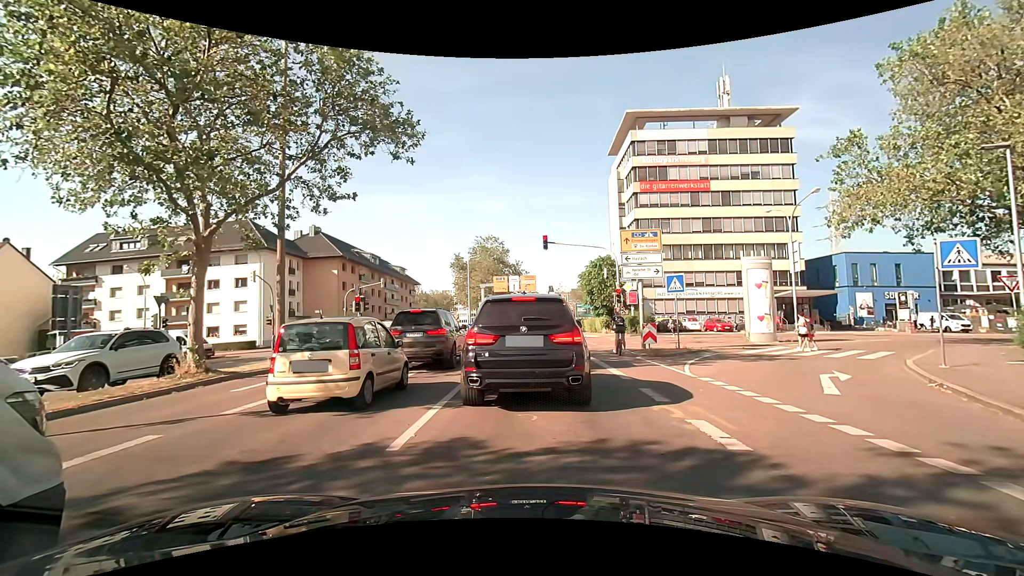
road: secondary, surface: asphalt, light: Day
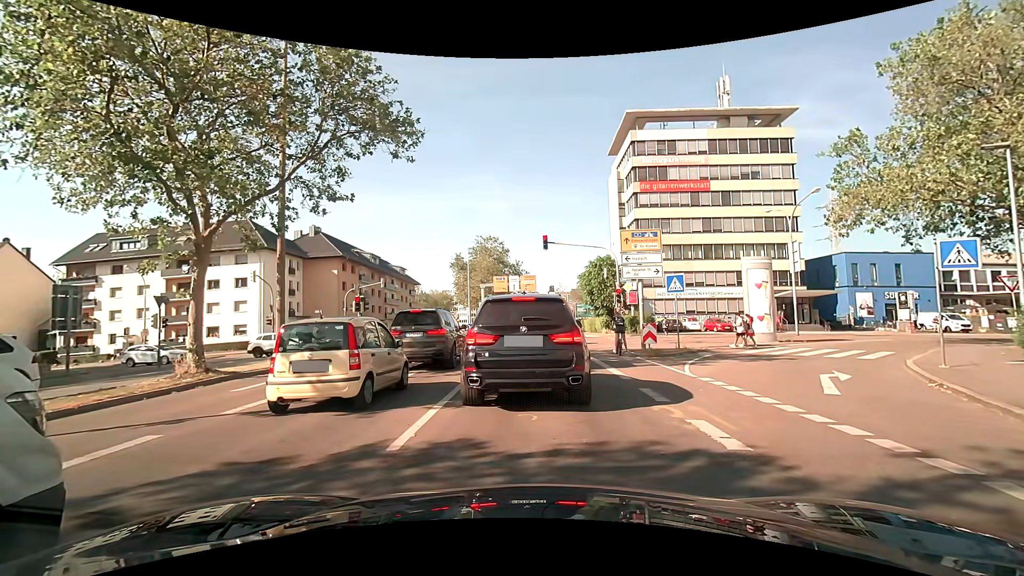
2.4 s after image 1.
(0.0, 0.0) m; 0°
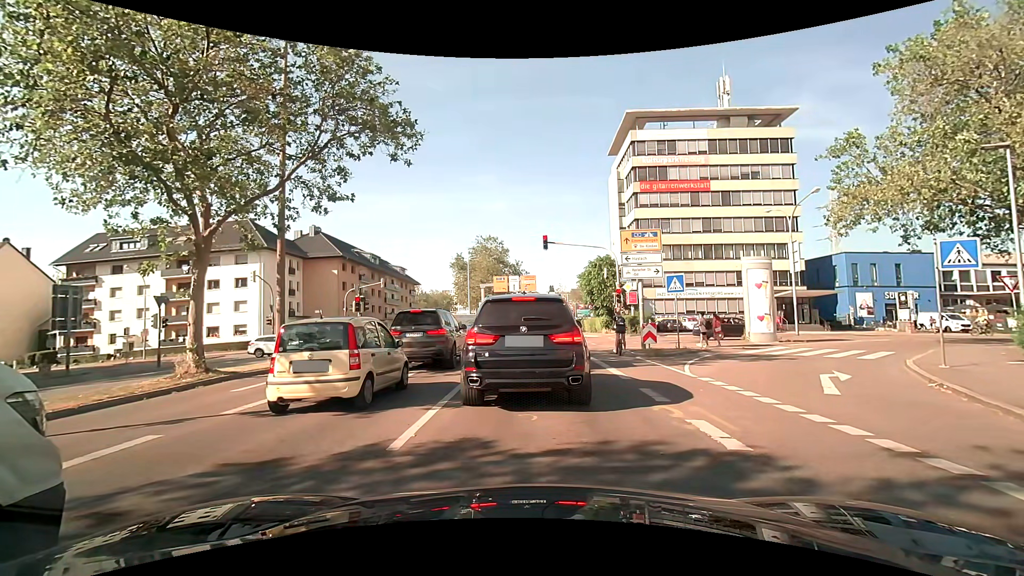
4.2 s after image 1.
(0.0, 0.0) m; 0°
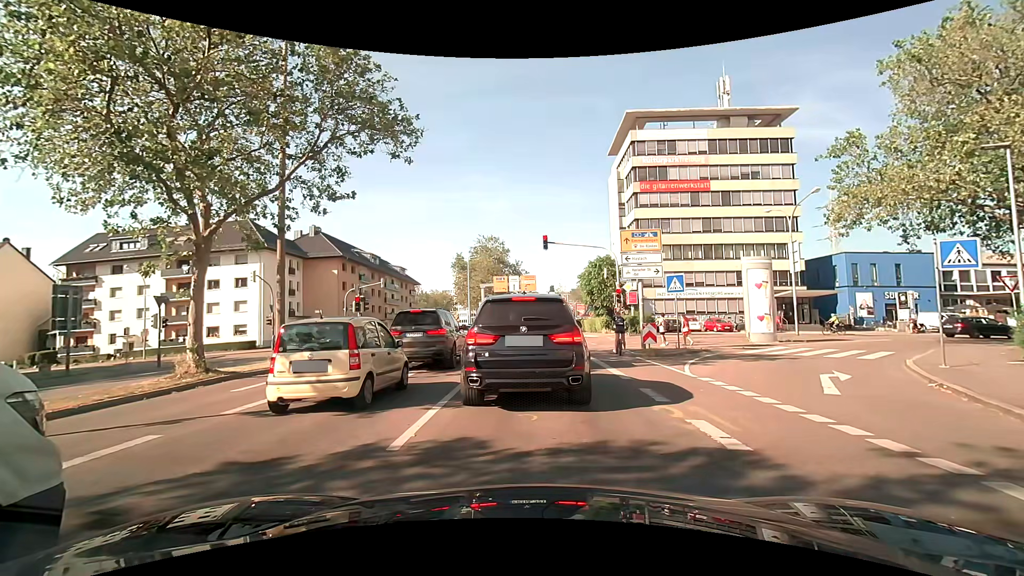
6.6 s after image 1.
(0.0, 0.0) m; 0°
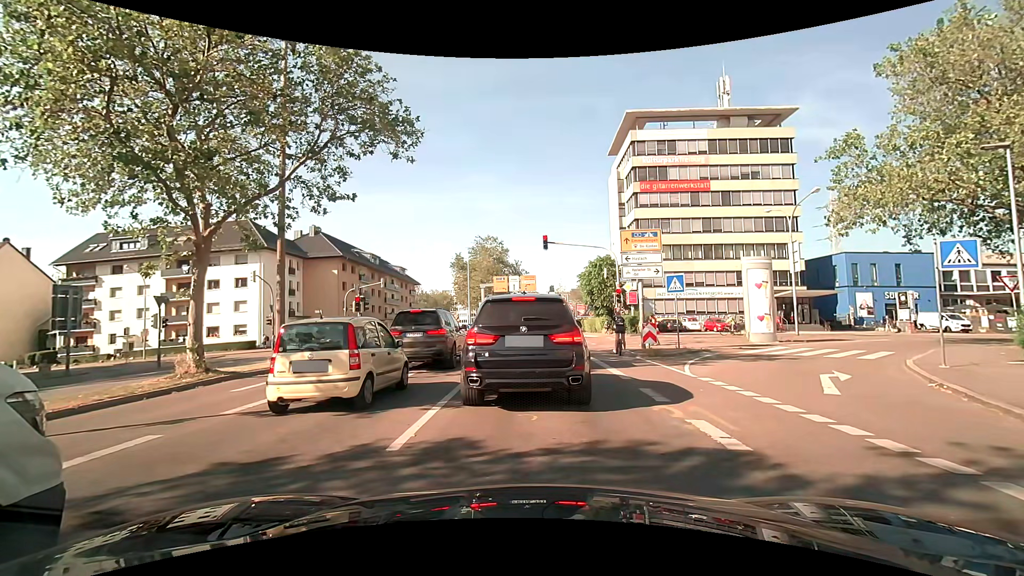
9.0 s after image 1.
(0.0, 0.0) m; 0°
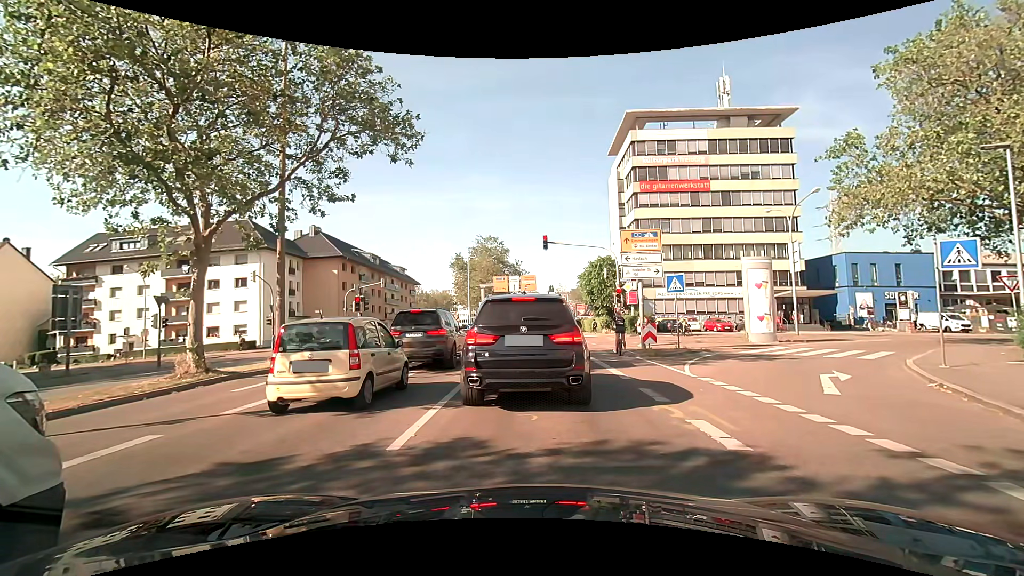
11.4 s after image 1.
(0.0, 0.0) m; 0°
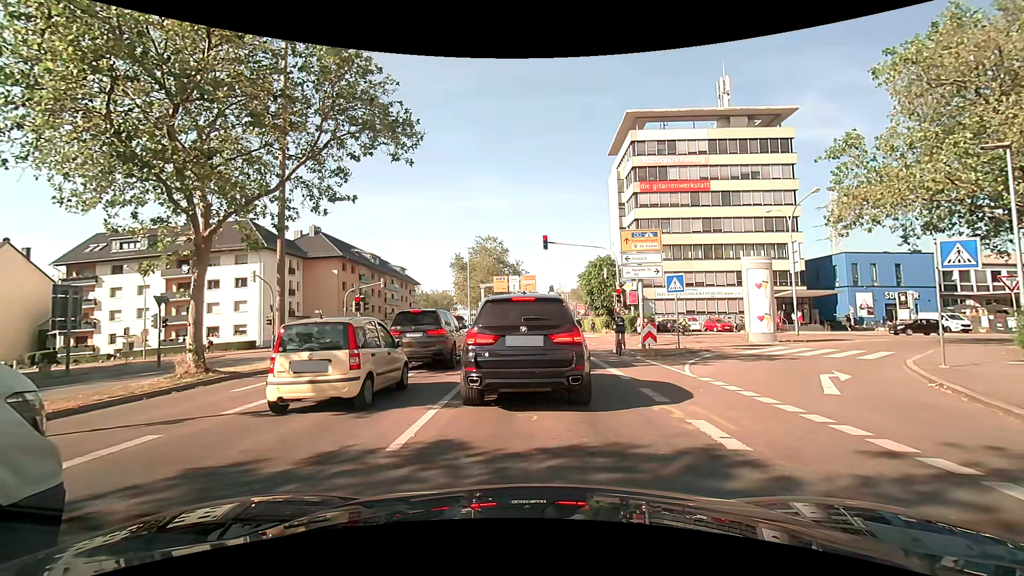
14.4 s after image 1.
(0.0, 0.0) m; 0°
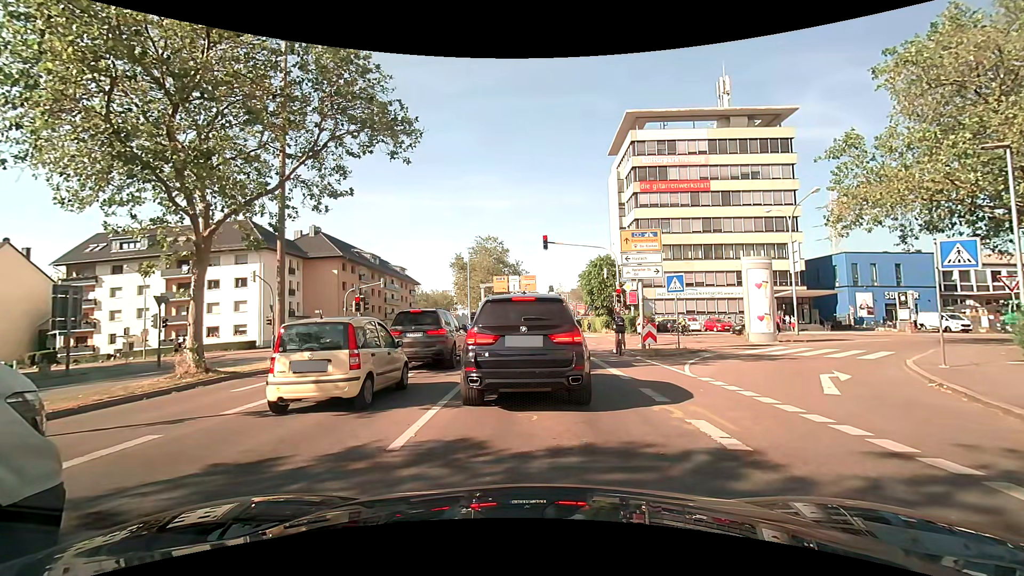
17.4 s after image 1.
(0.0, 0.0) m; 0°
(0, +10) (-1, +20) (-1, +30) (-1, +40) (-1, +50) (-2, +60) (-2, +70) (-3, +80) (-4, +90) (-4, +100) m
